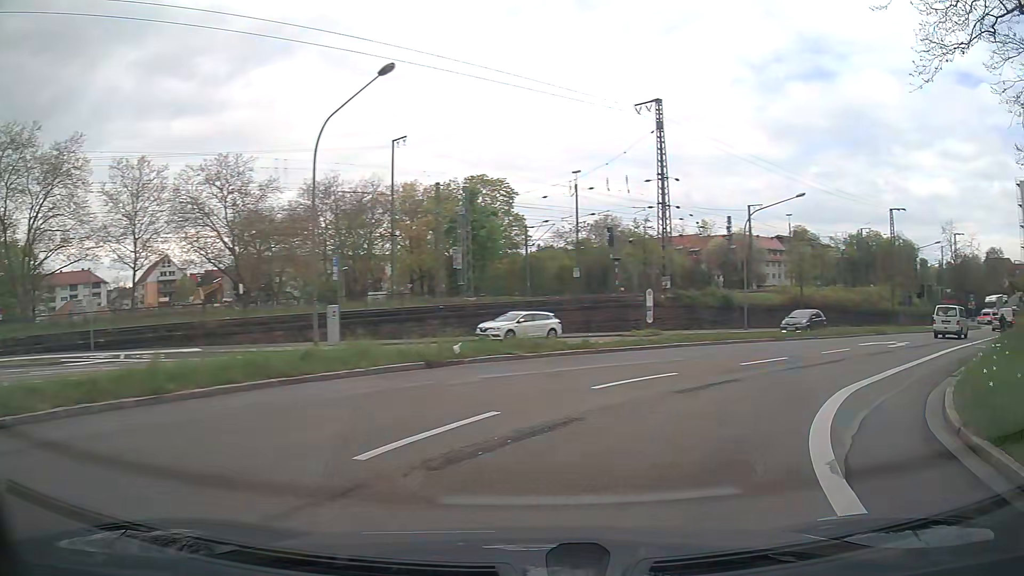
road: secondary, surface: asphalt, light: Day
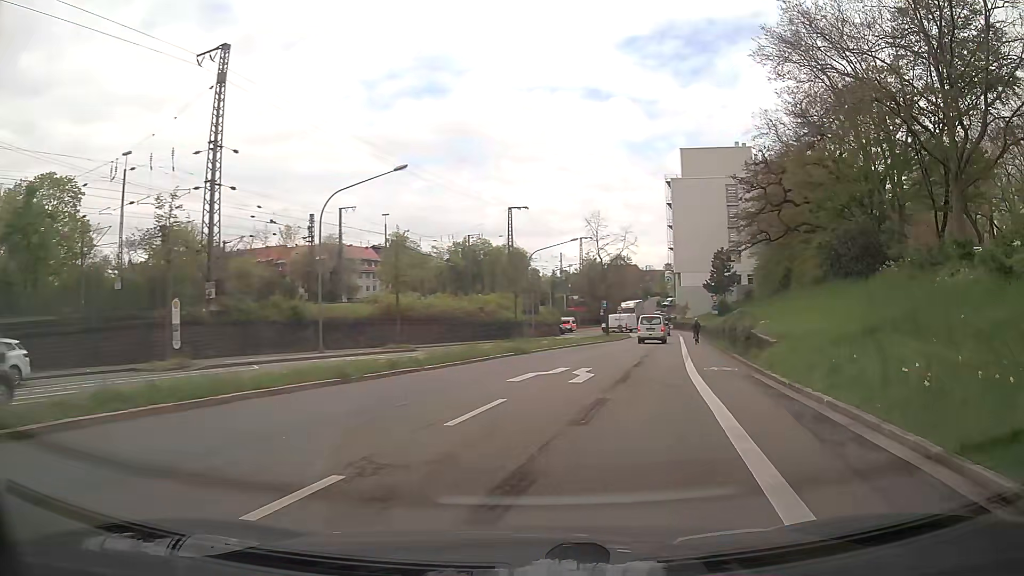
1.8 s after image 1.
(+4.6, +12.9) m; +35°
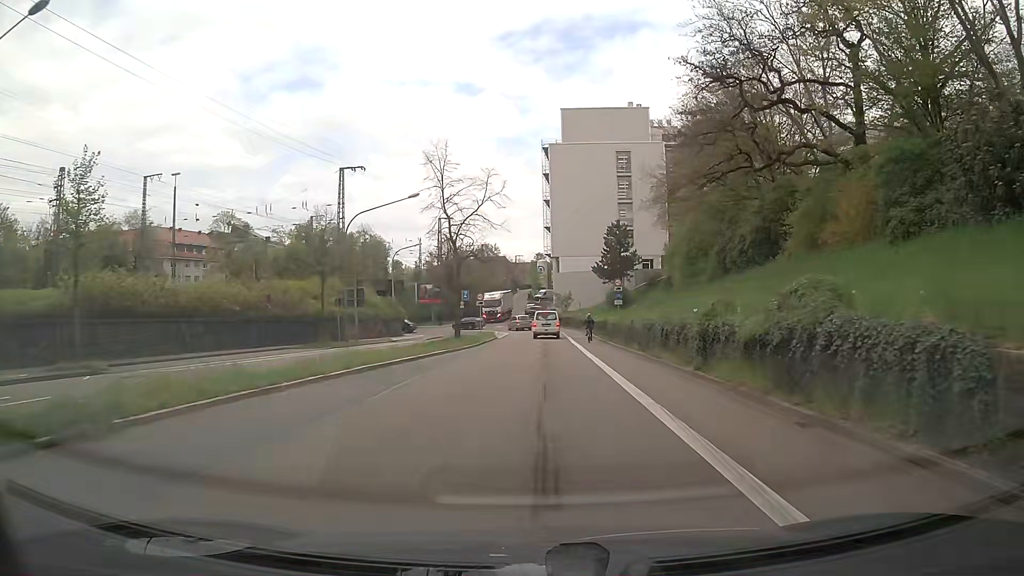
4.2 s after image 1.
(+3.2, +21.7) m; +11°
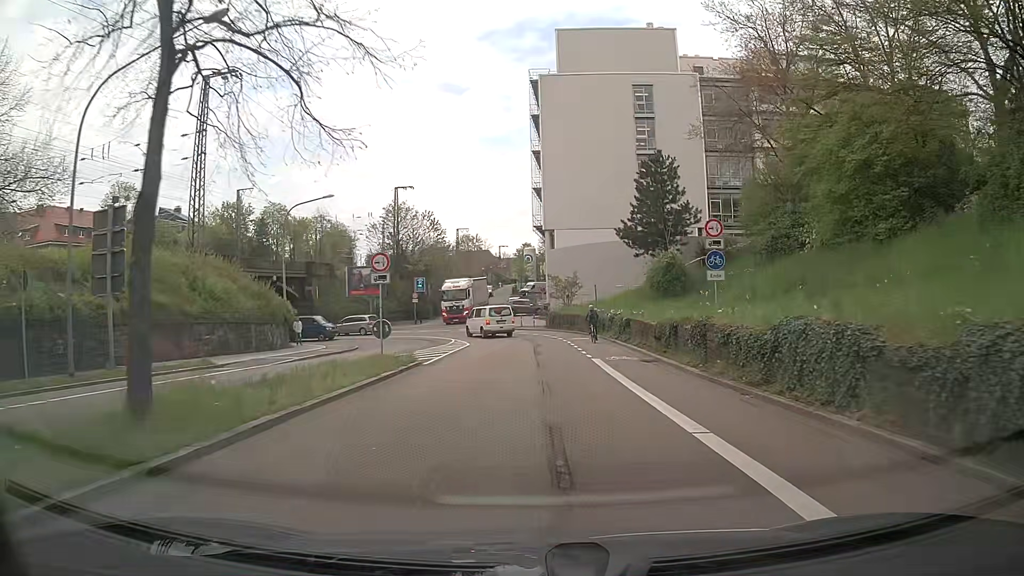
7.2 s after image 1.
(+0.5, +29.6) m; +2°
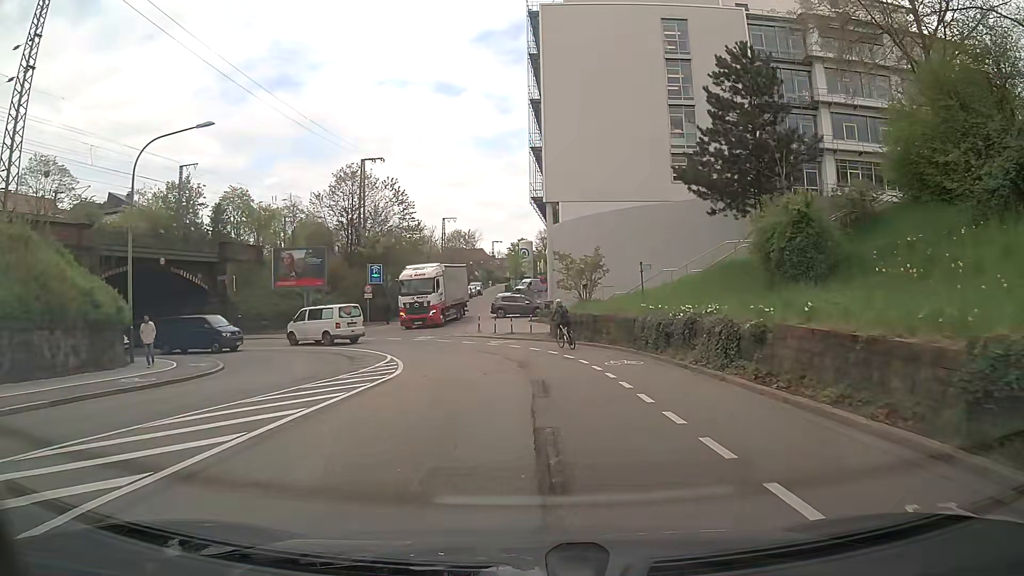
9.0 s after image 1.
(0.0, +18.2) m; +1°
